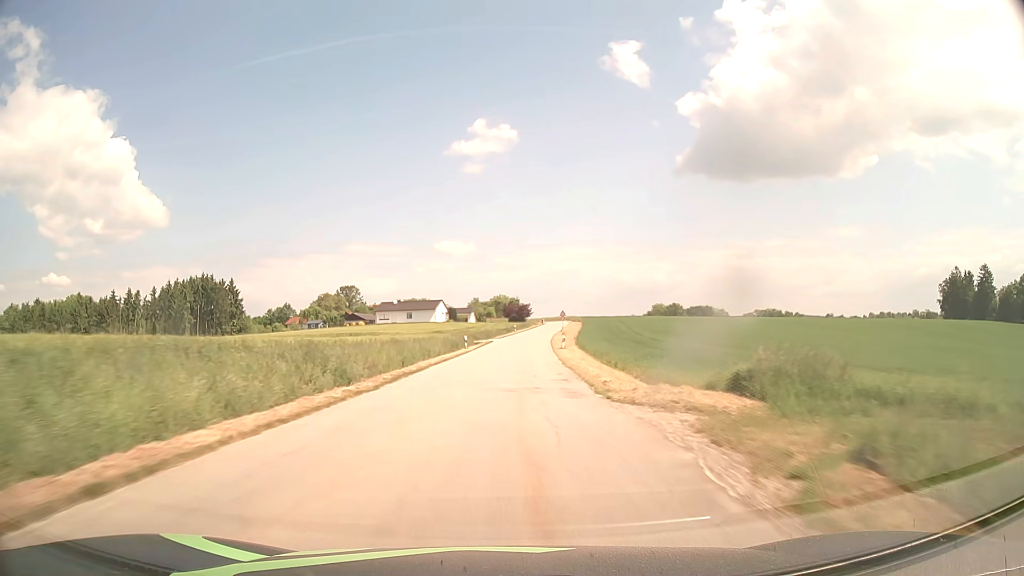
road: tertiary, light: Day
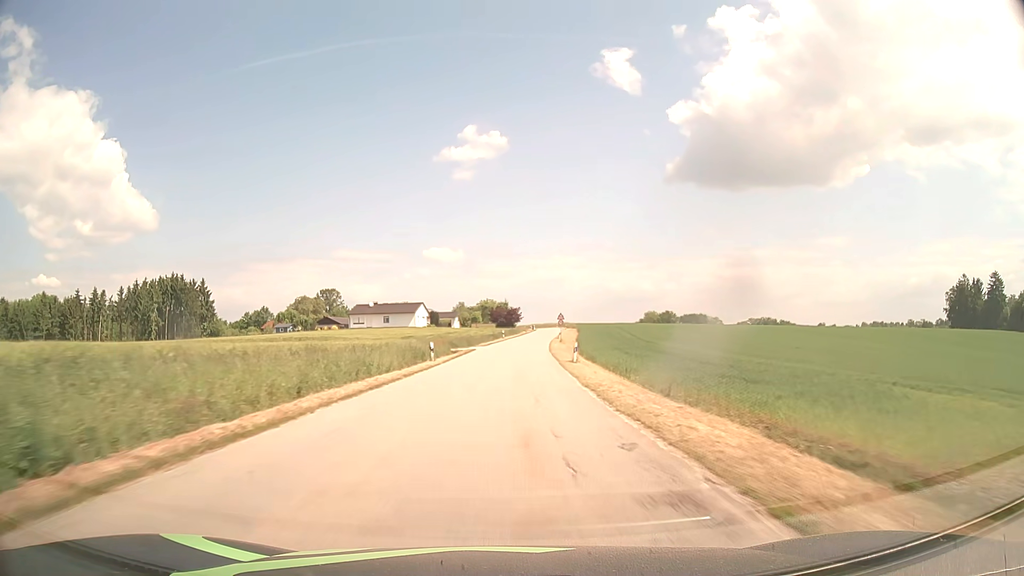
(+0.1, +14.7) m; +1°
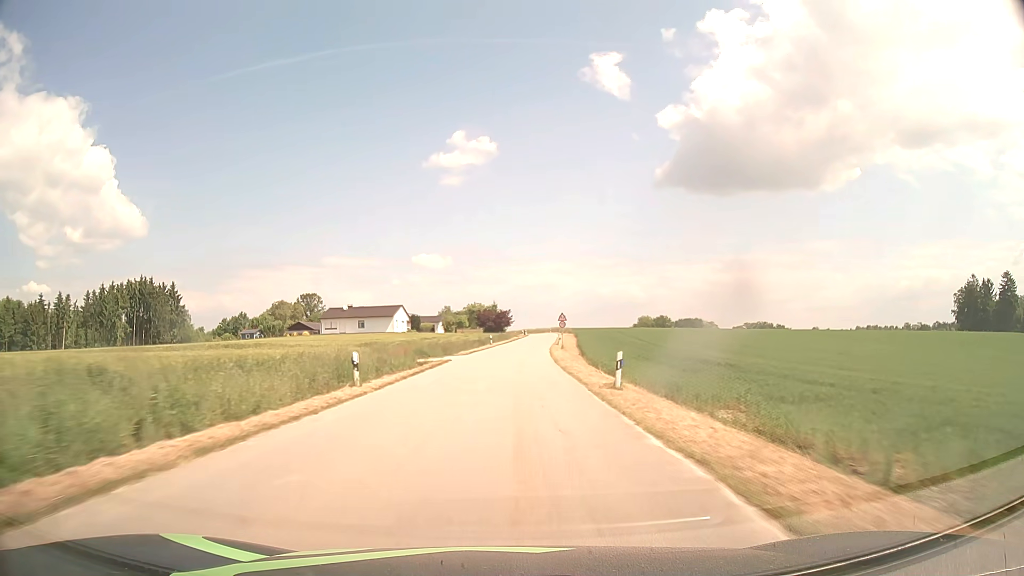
(+0.1, +14.4) m; +1°
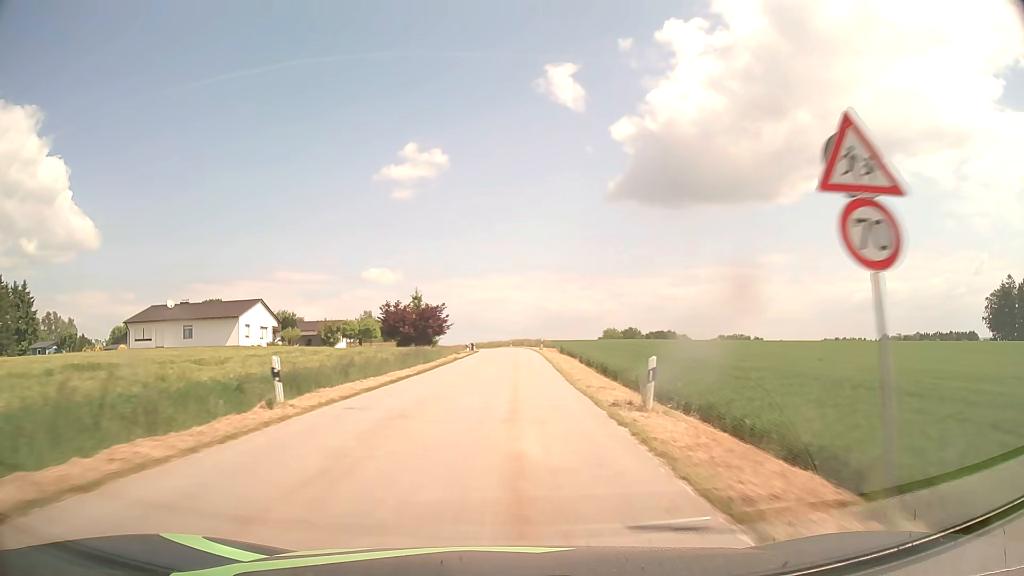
(+1.9, +54.6) m; +4°
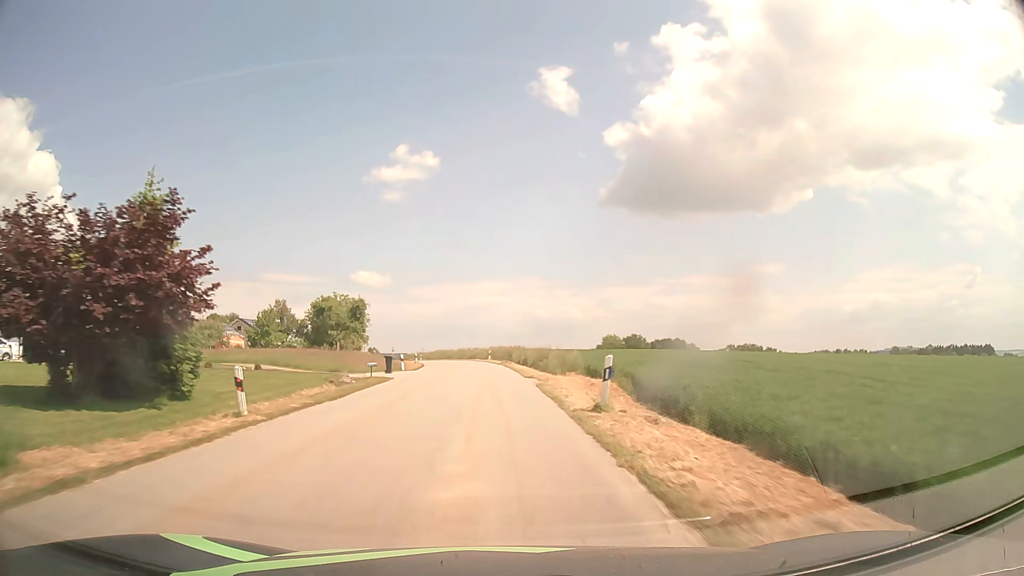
(+1.4, +49.8) m; +2°
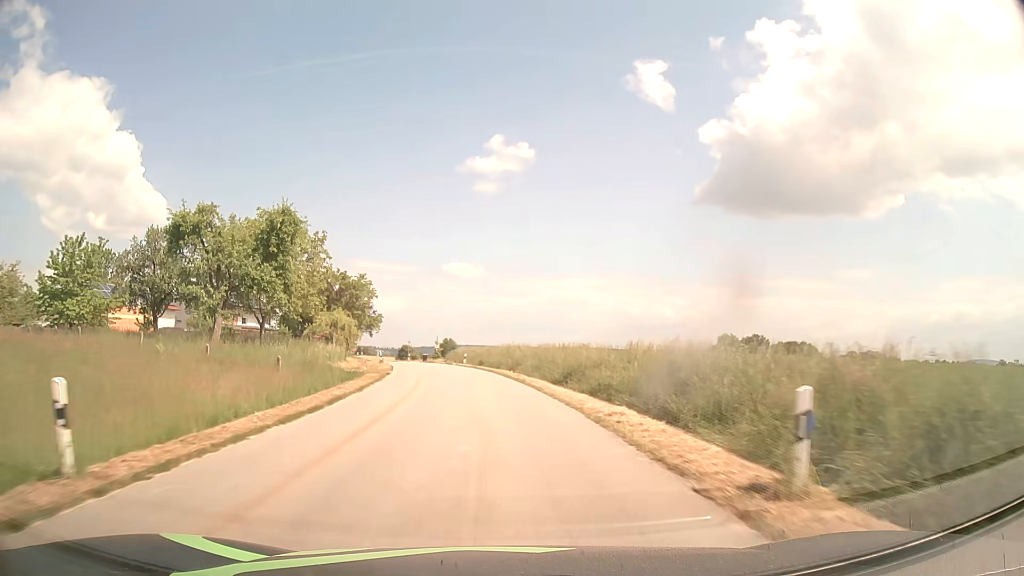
(-3.4, +57.0) m; -8°
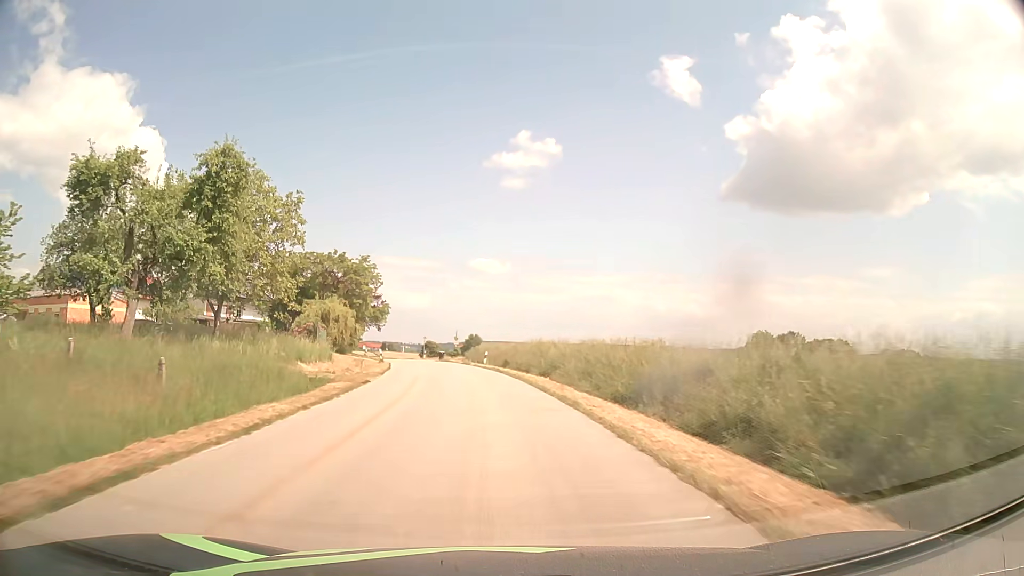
(-0.2, +11.1) m; -2°
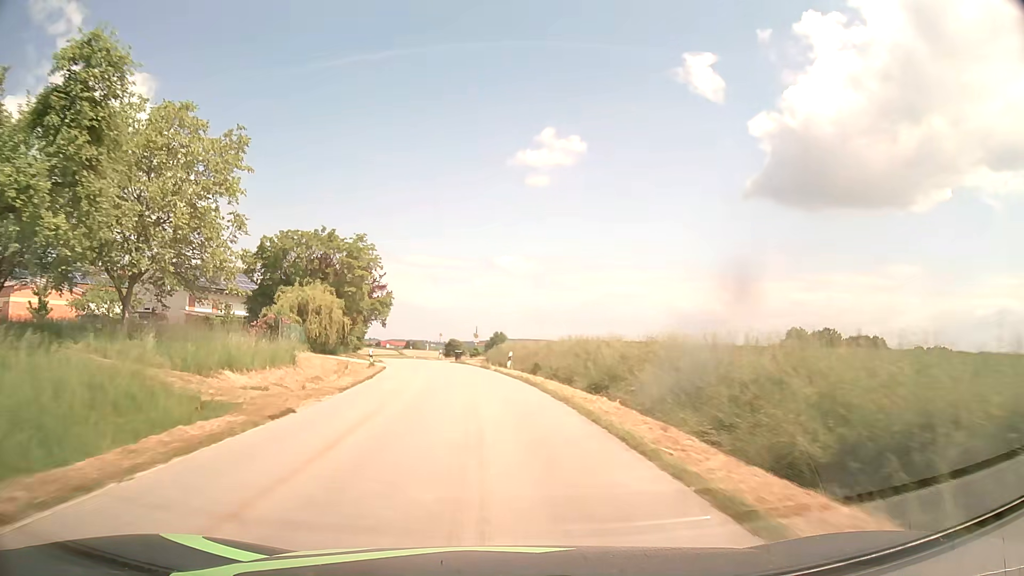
(-0.2, +11.0) m; -2°
(0, +10) (-1, +20) (-2, +30) (-3, +40) (-5, +50) (-7, +59) (-10, +69) (-12, +79) (-14, +89) (-16, +99) m
